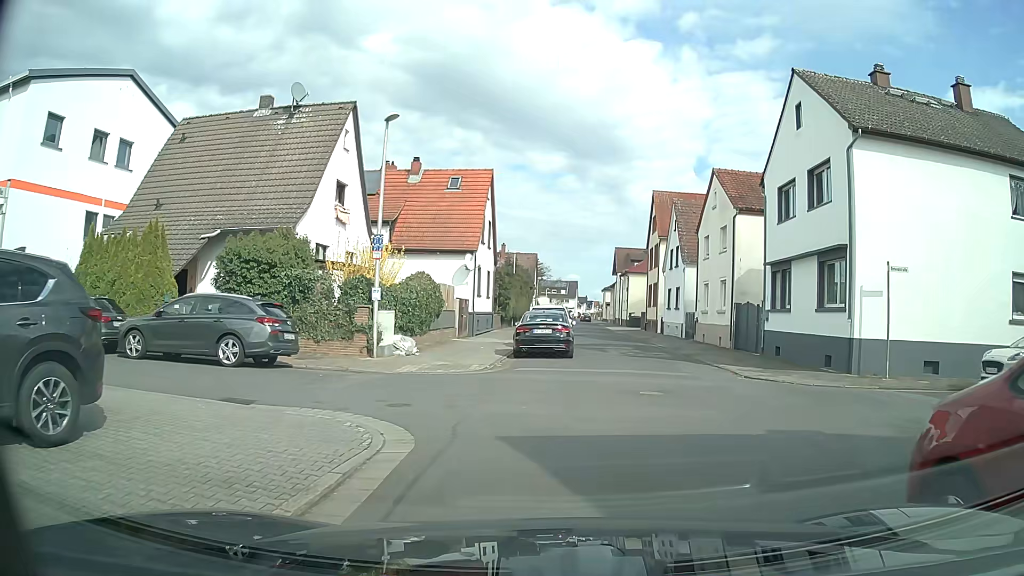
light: Day
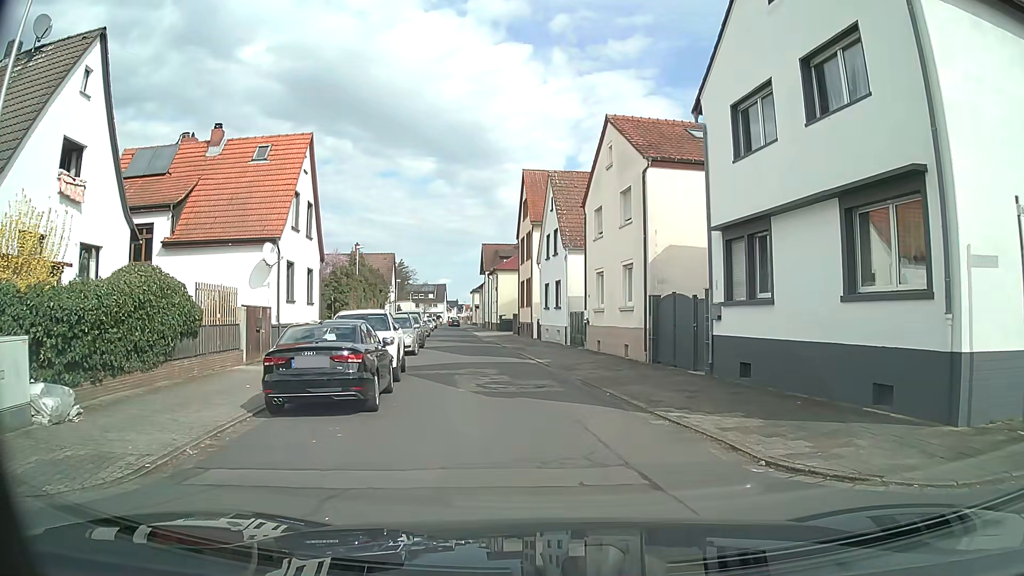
(+1.5, +9.7) m; +13°
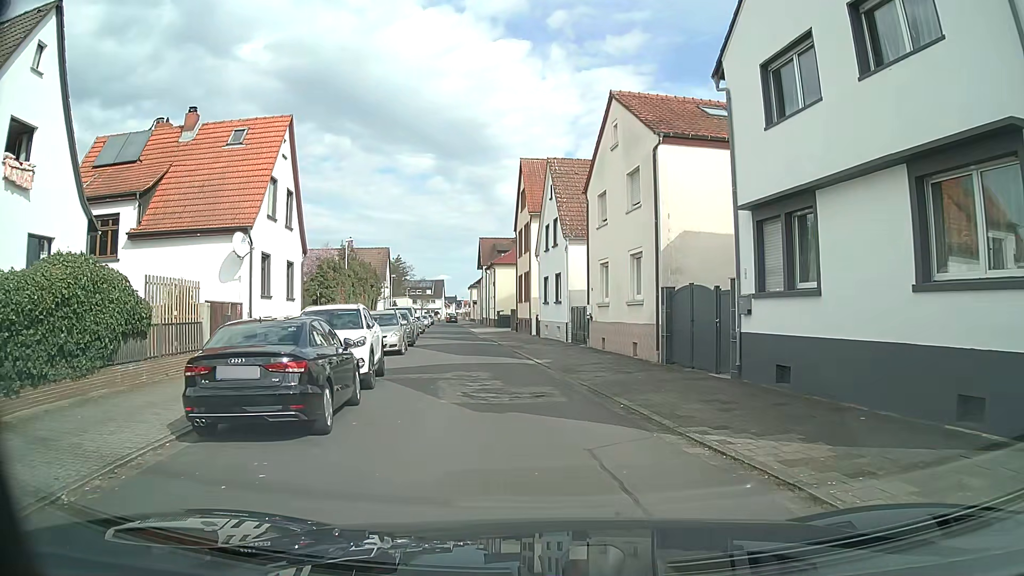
(0.0, +2.4) m; +1°
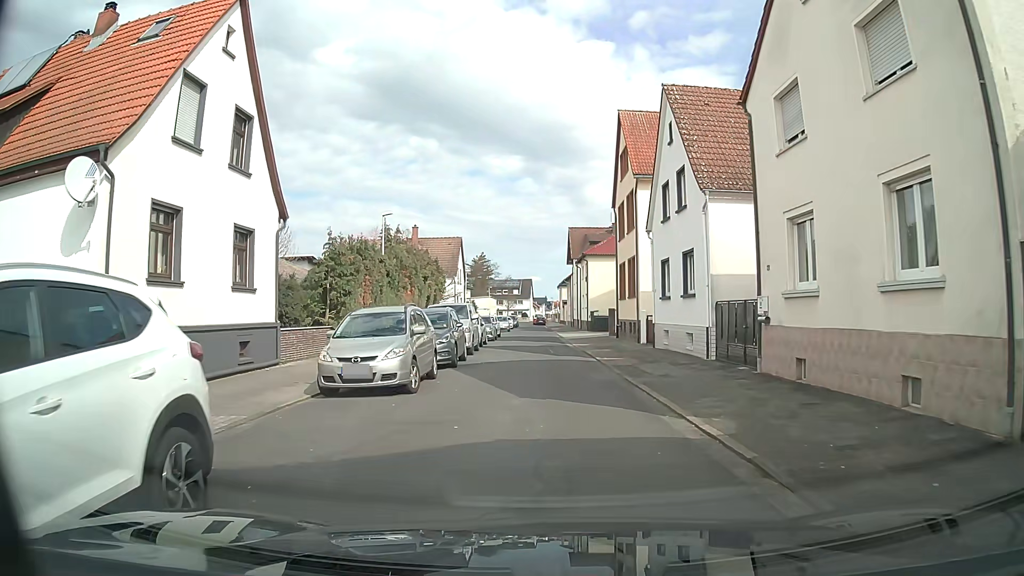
(-0.9, +12.1) m; -7°
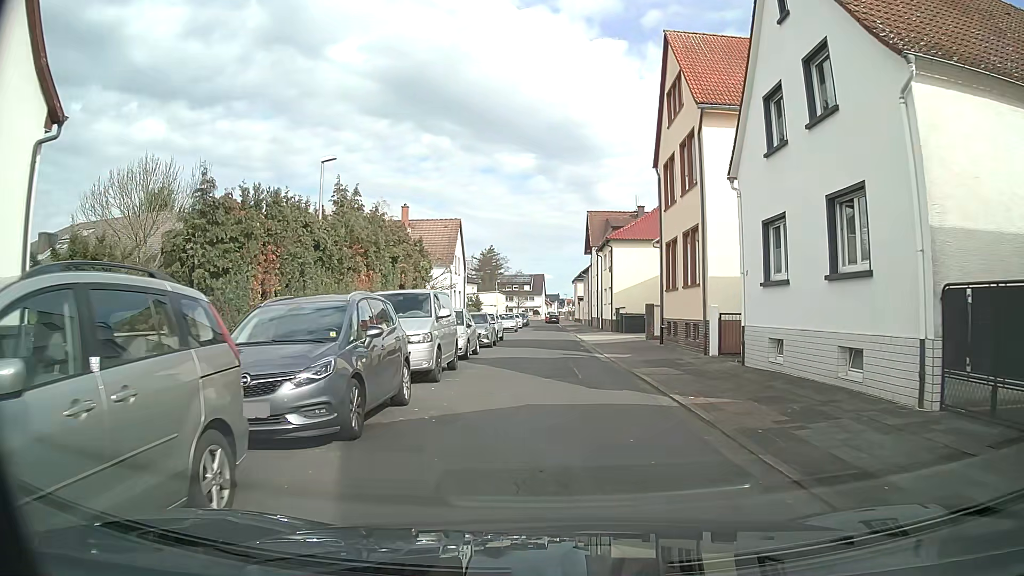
(-0.5, +10.9) m; -3°
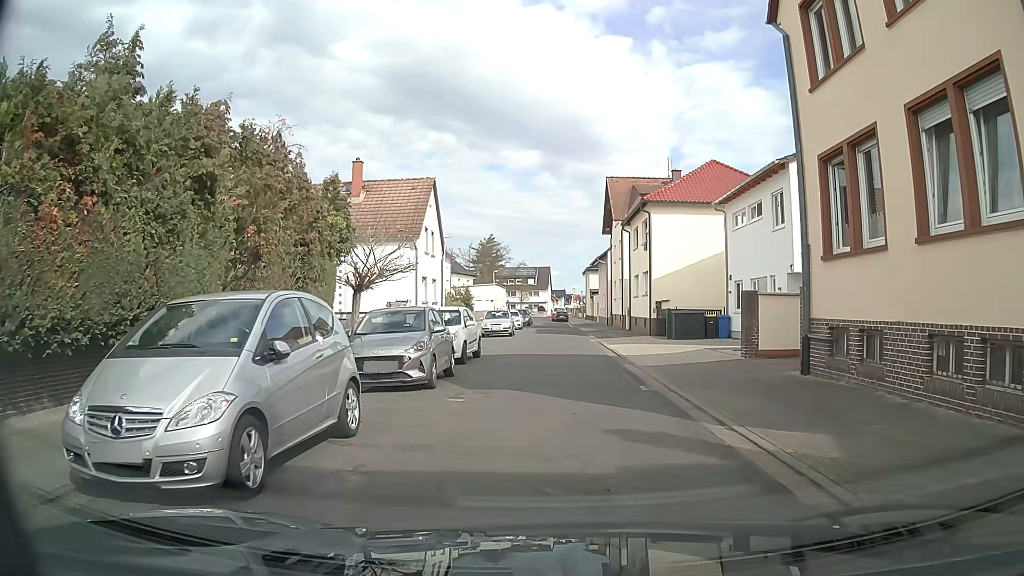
(-0.1, +15.6) m; 0°
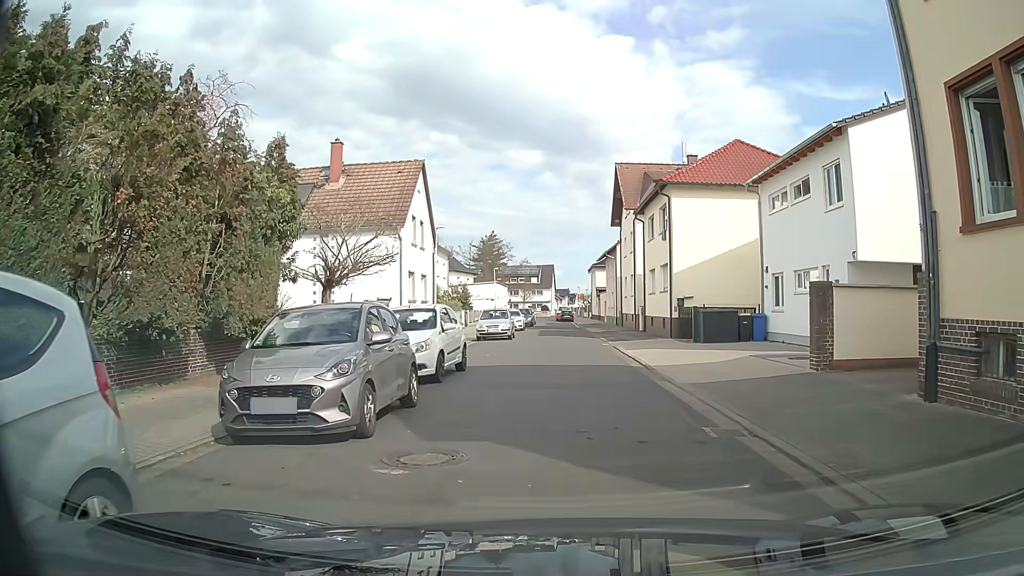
(0.0, +4.6) m; 0°
